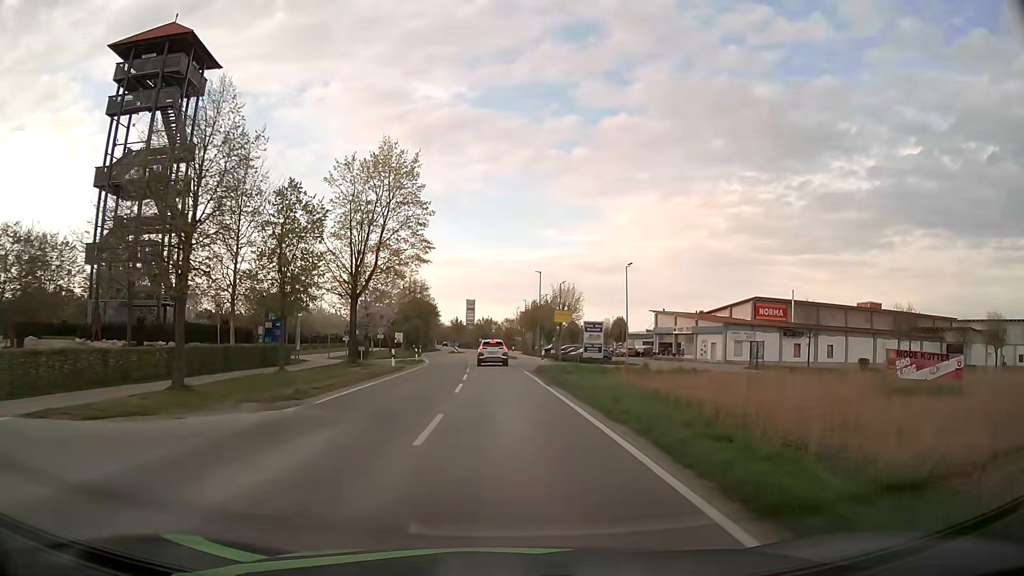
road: tertiary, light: Day
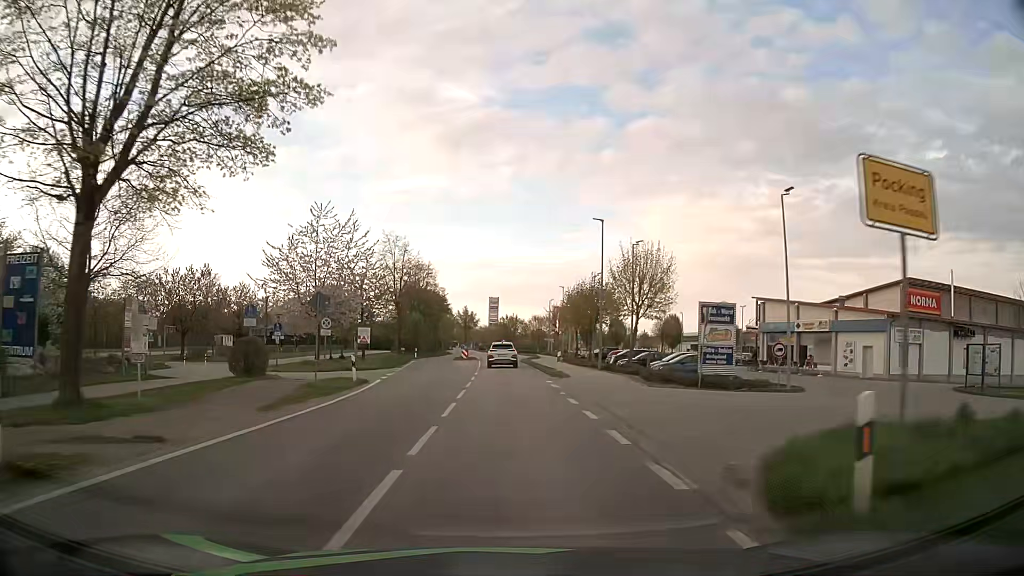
(-0.4, +28.4) m; -2°
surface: asphalt
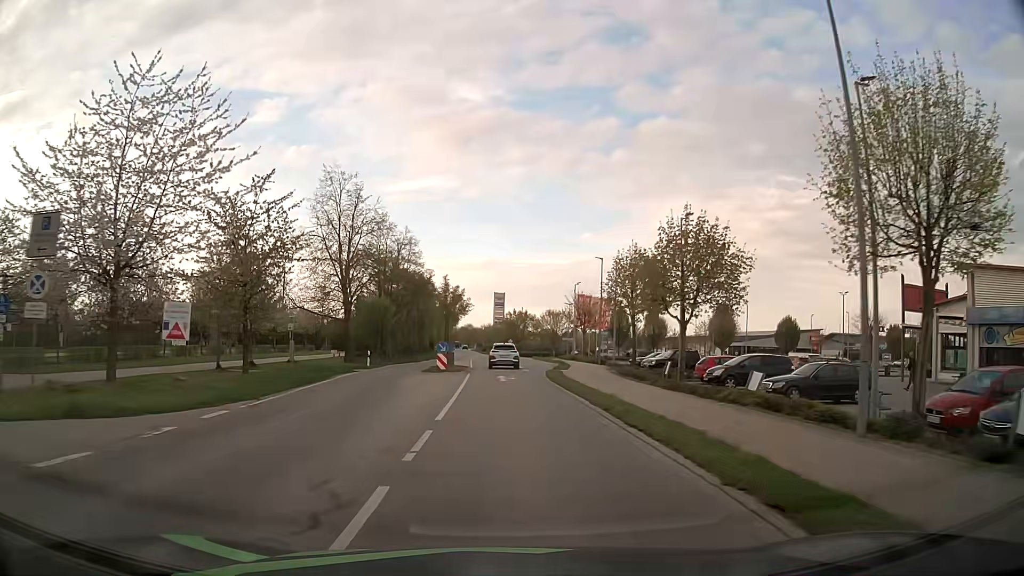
(-0.2, +27.0) m; 0°
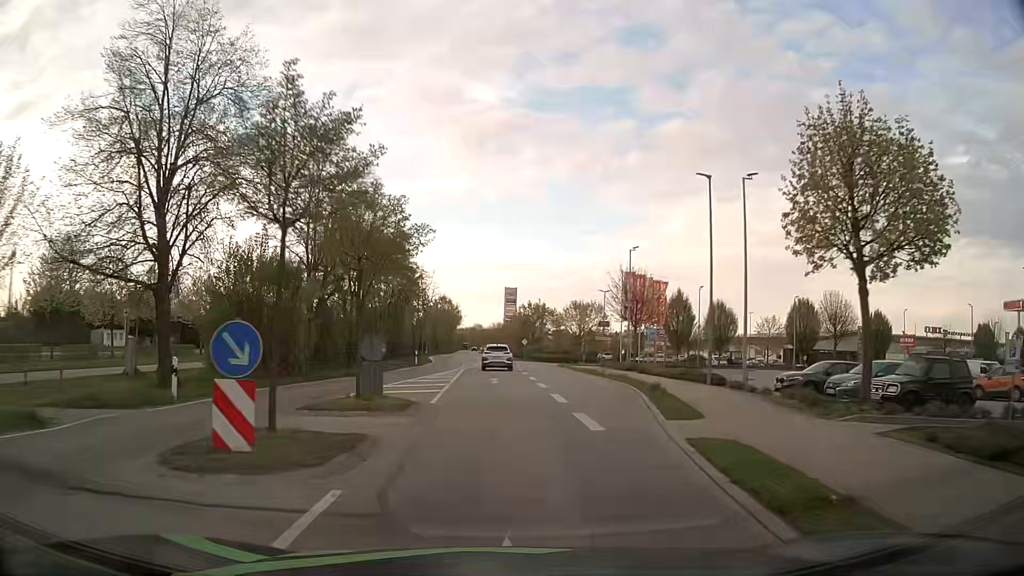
(-0.1, +26.5) m; -1°
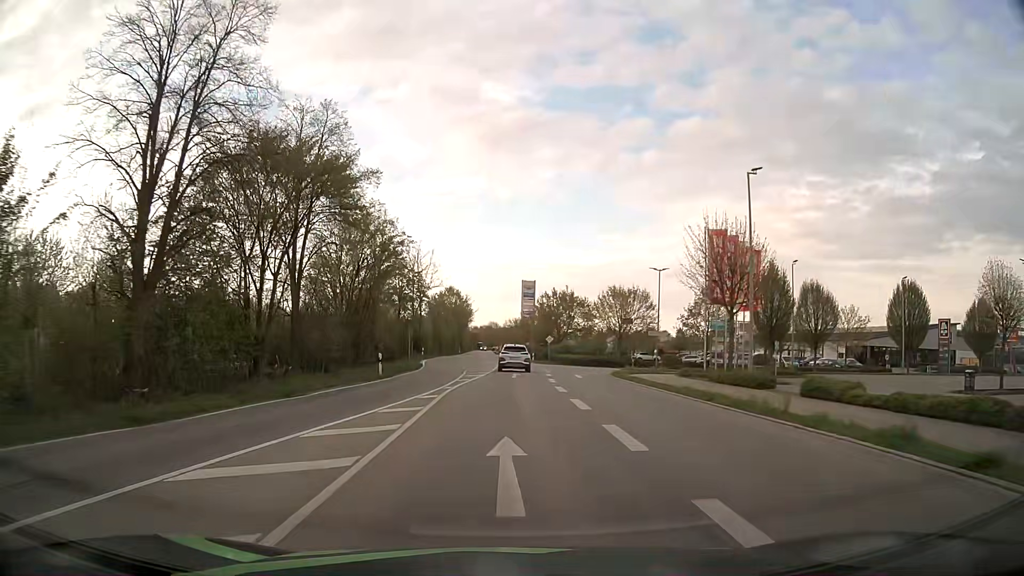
(-0.3, +20.2) m; -1°
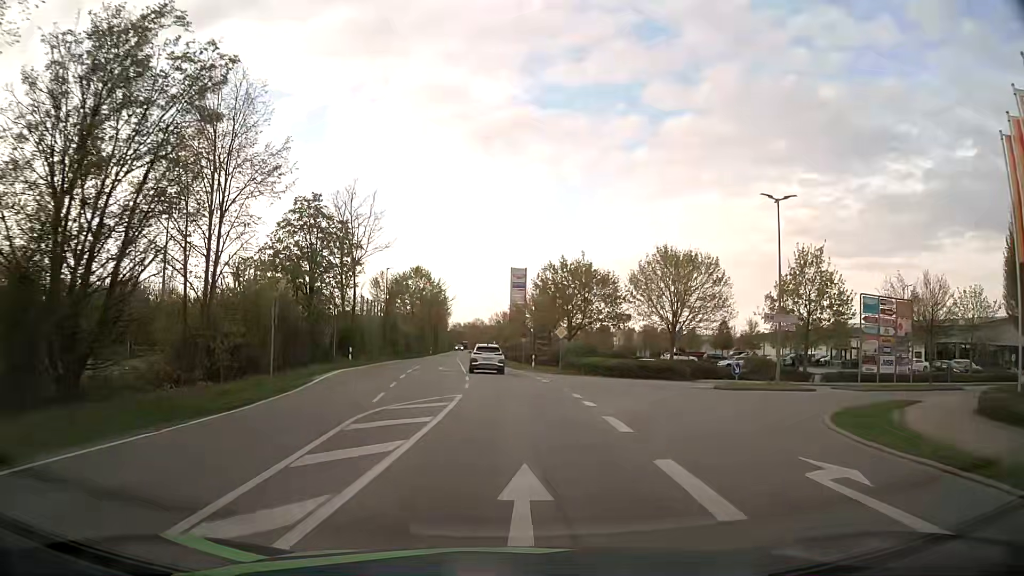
(+0.2, +27.6) m; +1°
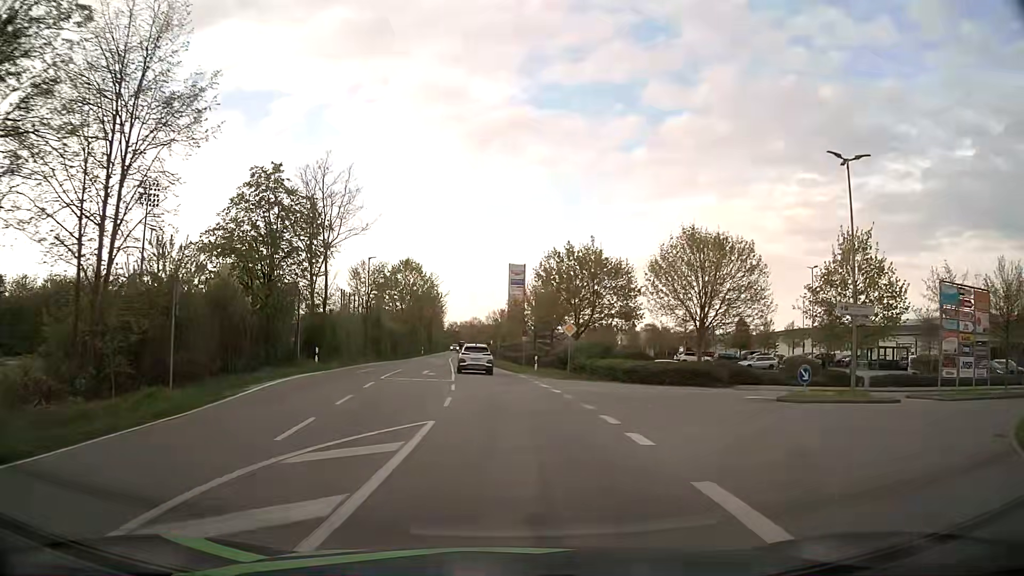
(0.0, +7.0) m; 0°
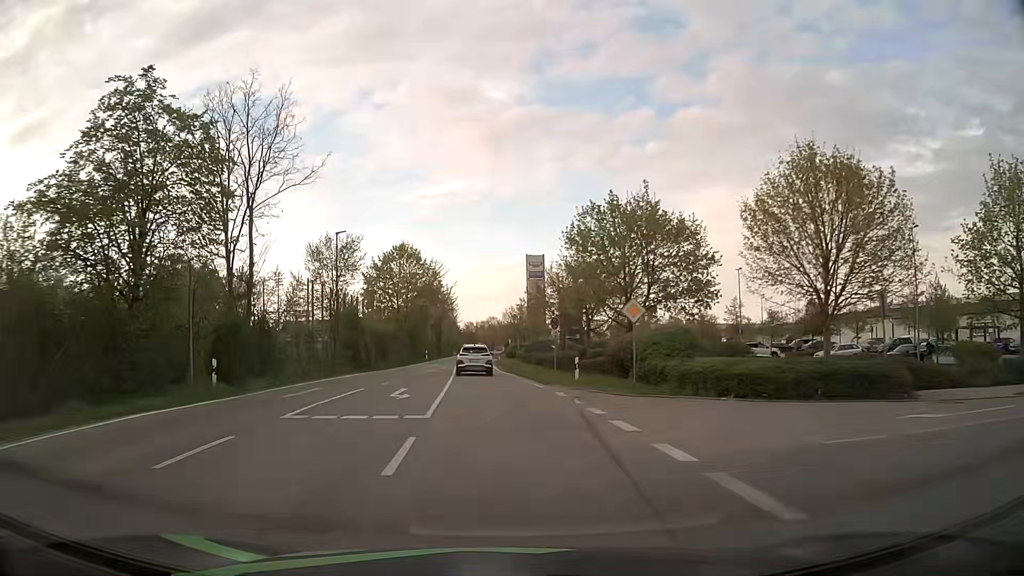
(0.0, +14.2) m; -2°
(0, +10) (0, +20) (-1, +30) (-1, +40) (-2, +50) (-2, +60) (-3, +70) (-3, +80) (-3, +90) (-4, +100) m
